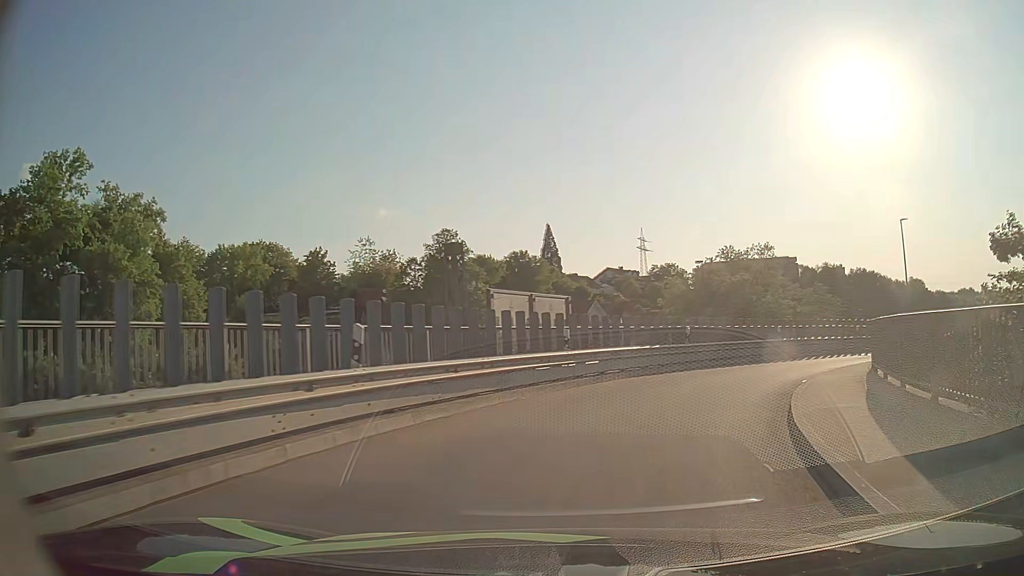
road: primary_link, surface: asphalt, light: Day
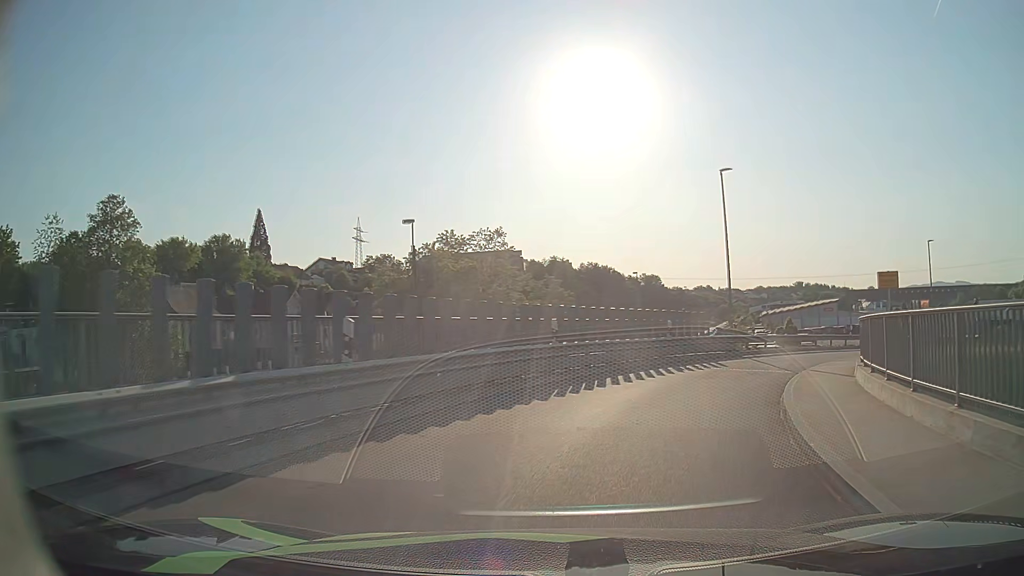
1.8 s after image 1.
(+3.0, +14.4) m; +24°
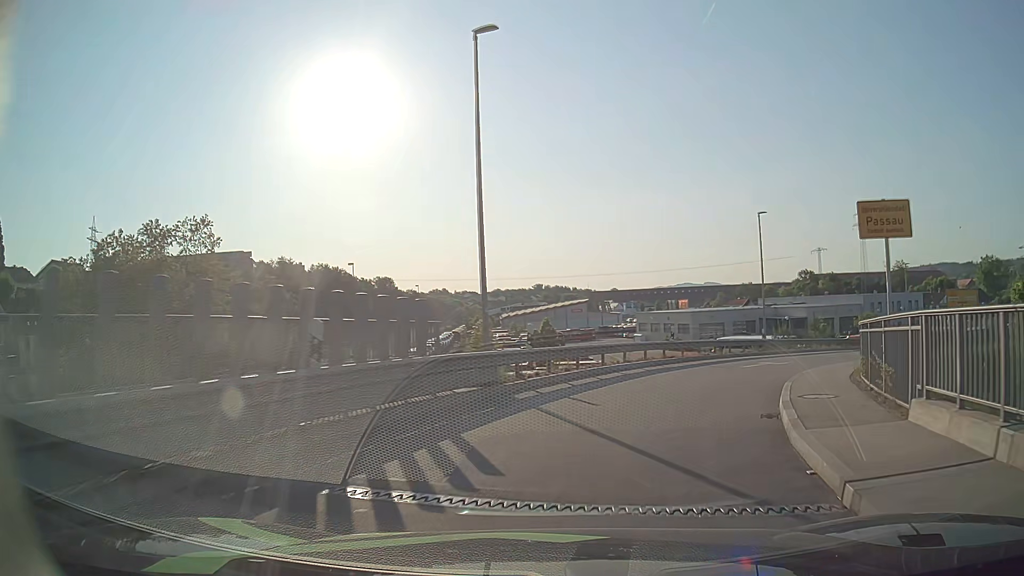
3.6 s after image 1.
(+3.1, +15.0) m; +22°
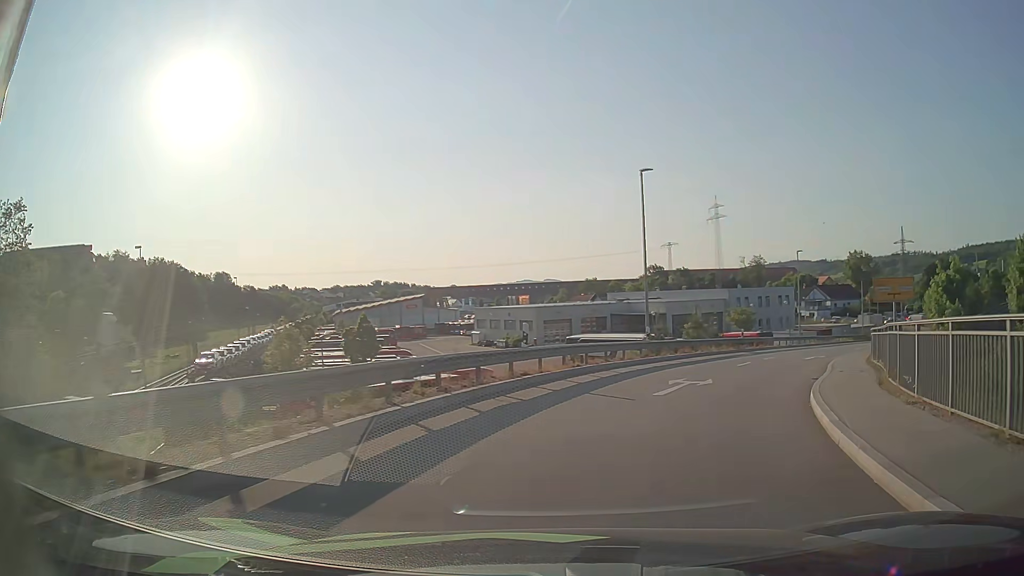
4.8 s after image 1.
(+1.3, +10.8) m; +14°
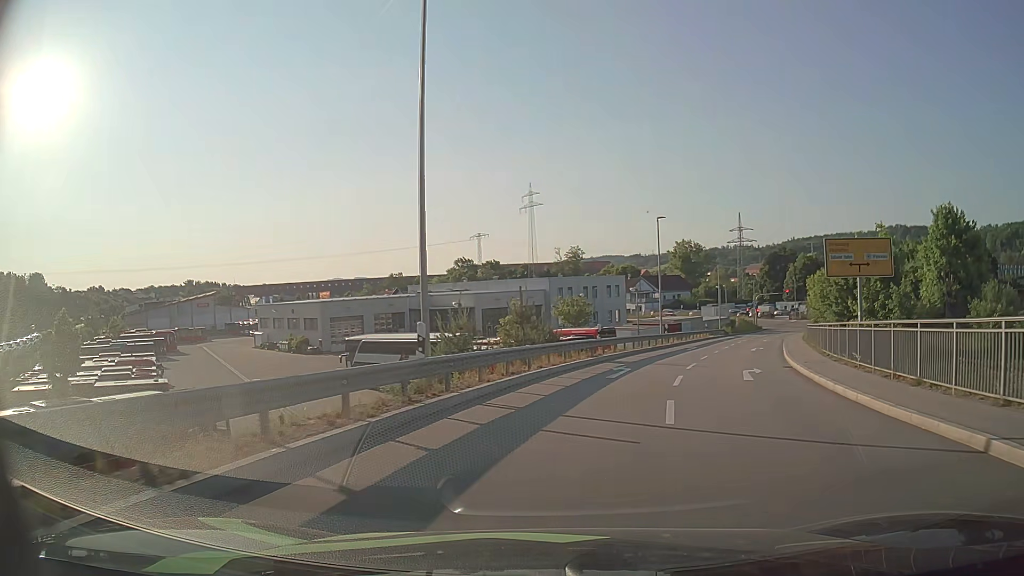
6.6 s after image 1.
(+2.6, +16.3) m; +16°
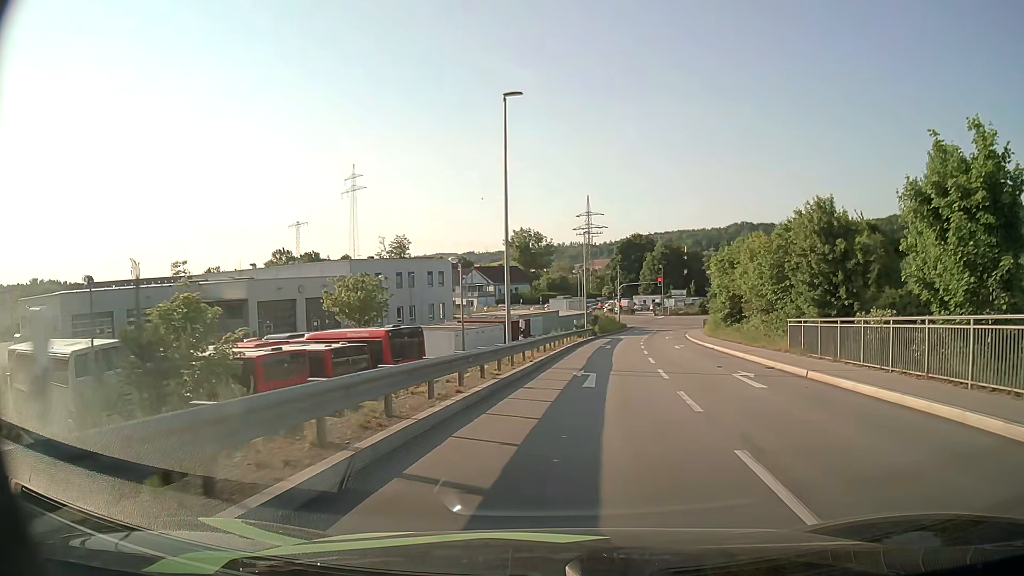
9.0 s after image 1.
(+3.0, +23.4) m; +14°
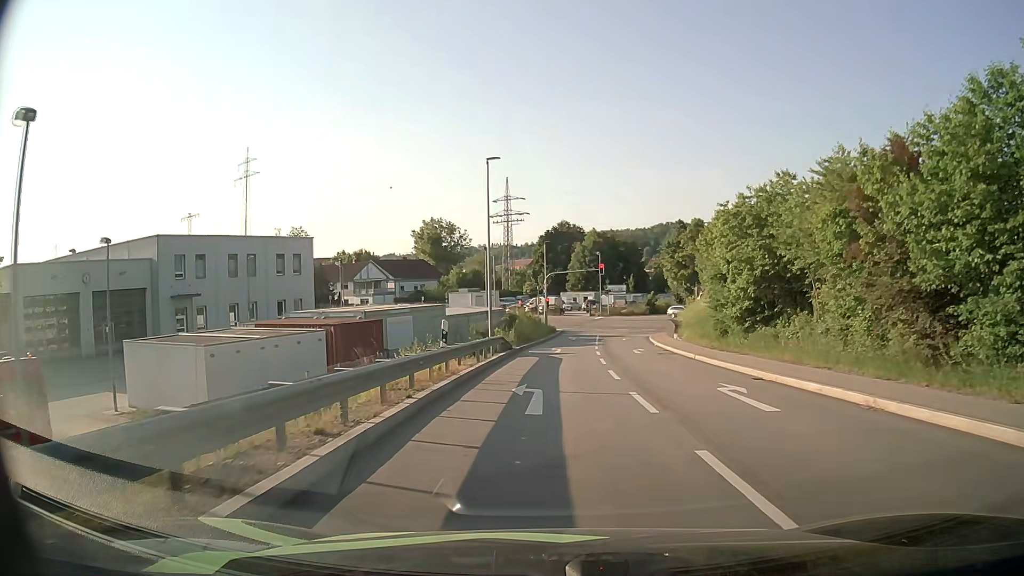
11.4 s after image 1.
(+1.8, +24.0) m; +7°
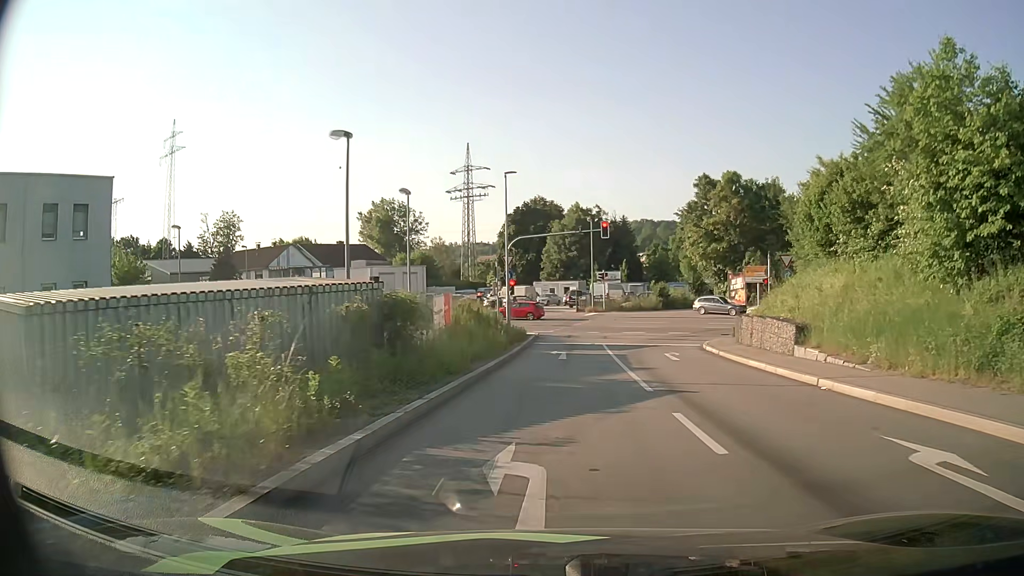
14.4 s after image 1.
(+0.3, +27.1) m; +2°
